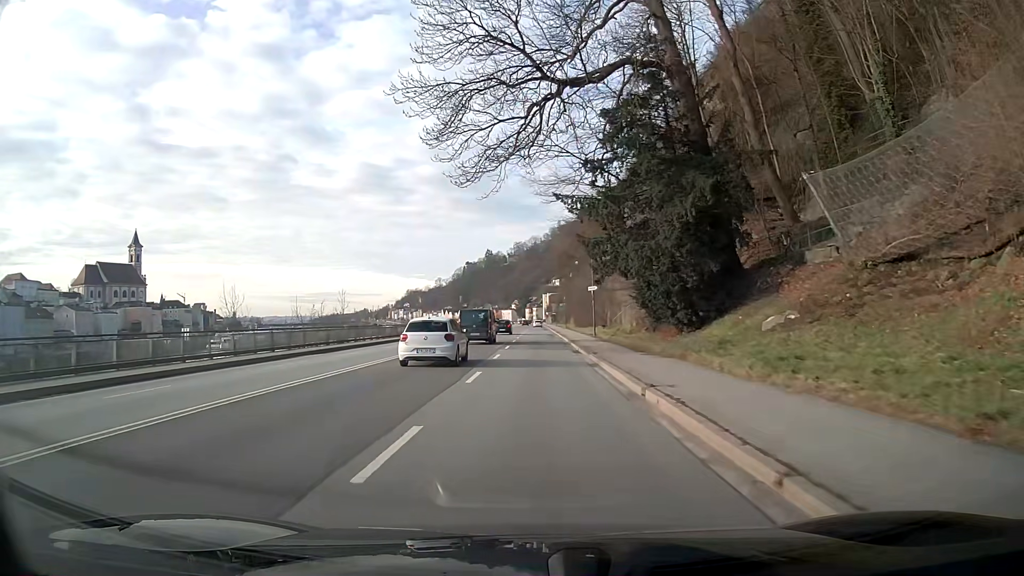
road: primary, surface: asphalt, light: Day
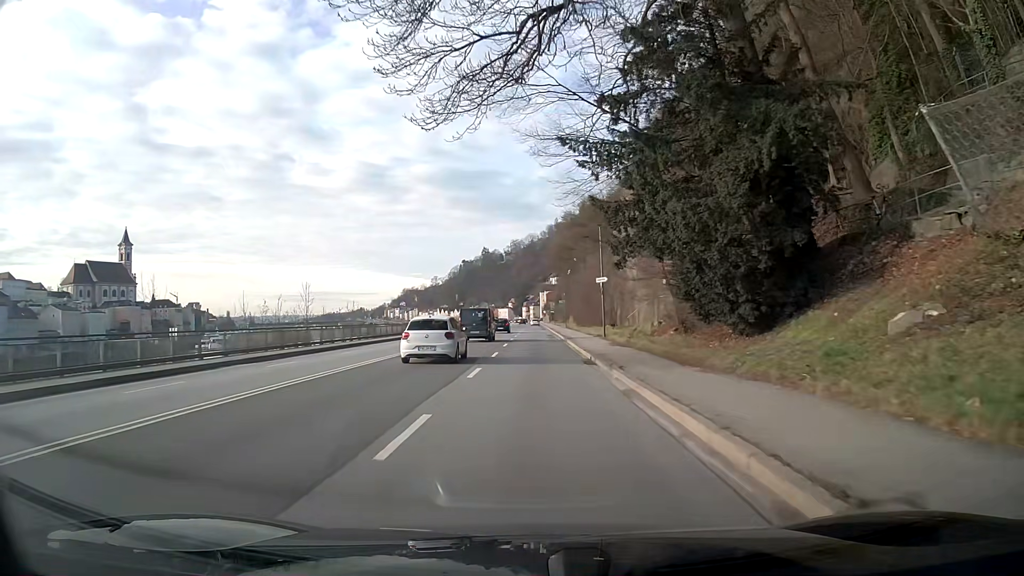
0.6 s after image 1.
(0.0, +8.2) m; 0°
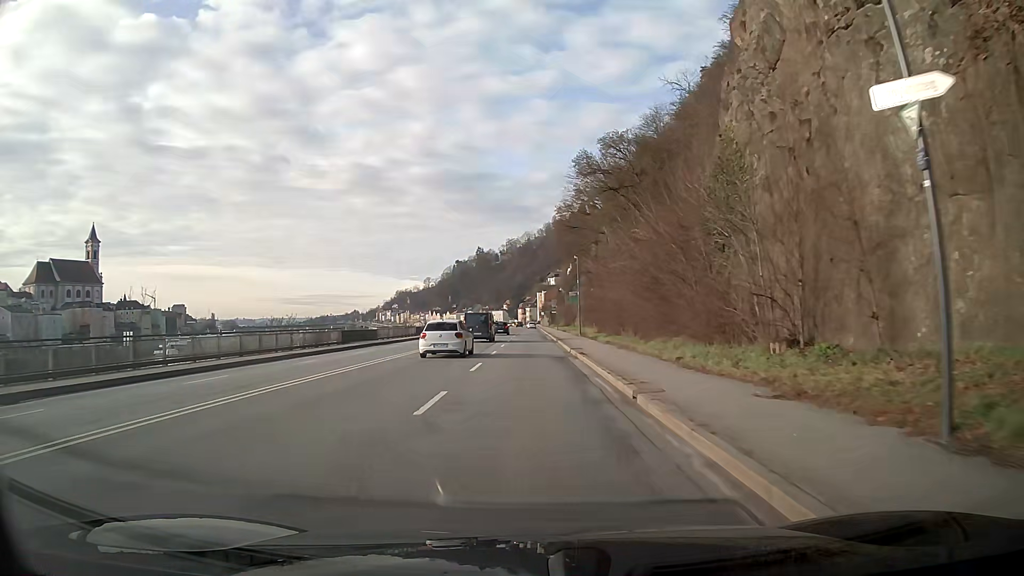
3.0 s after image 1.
(+0.1, +32.6) m; 0°
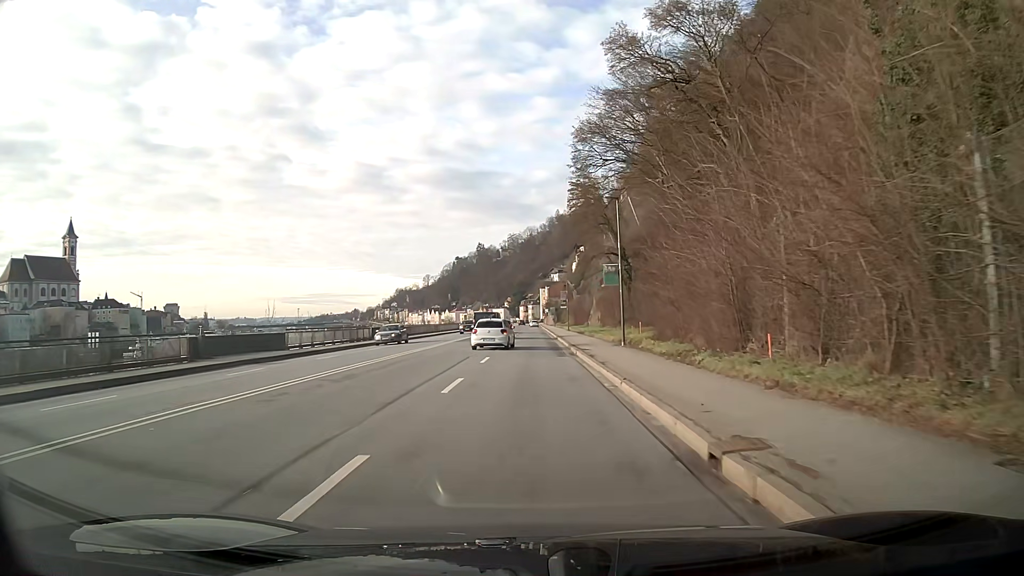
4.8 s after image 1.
(0.0, +24.3) m; 0°
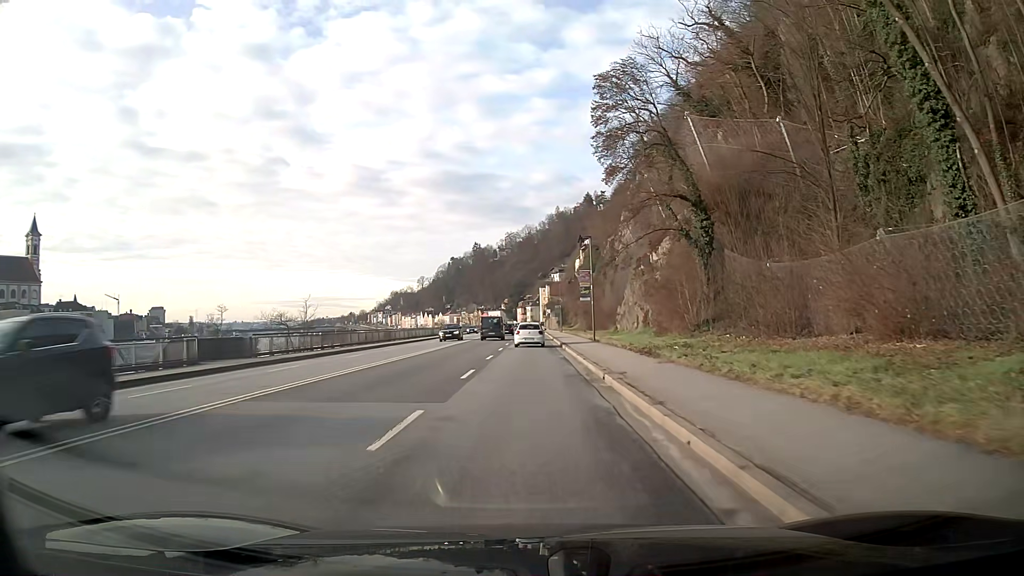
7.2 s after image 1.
(0.0, +32.4) m; 0°
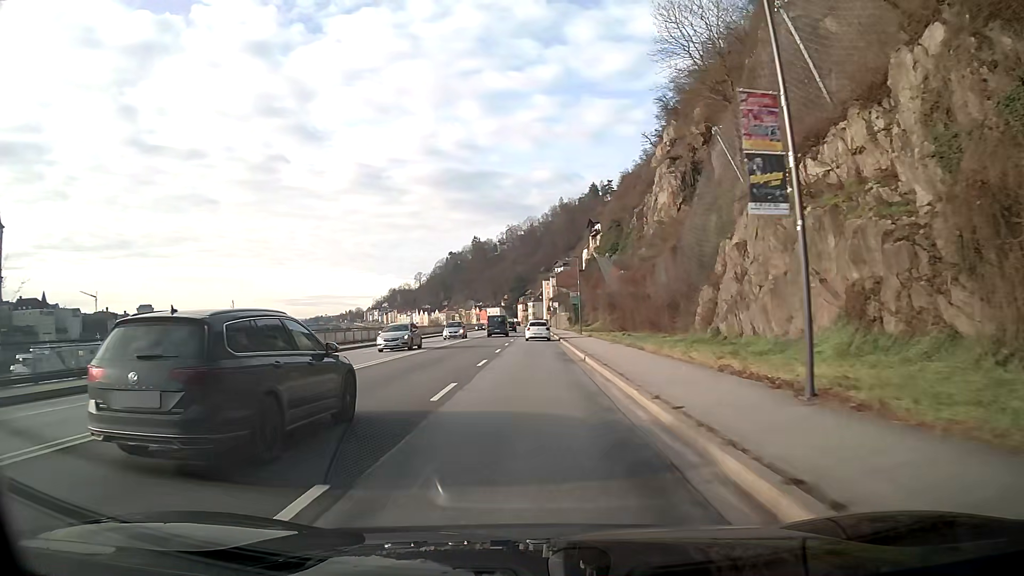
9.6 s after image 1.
(-0.1, +32.3) m; 0°
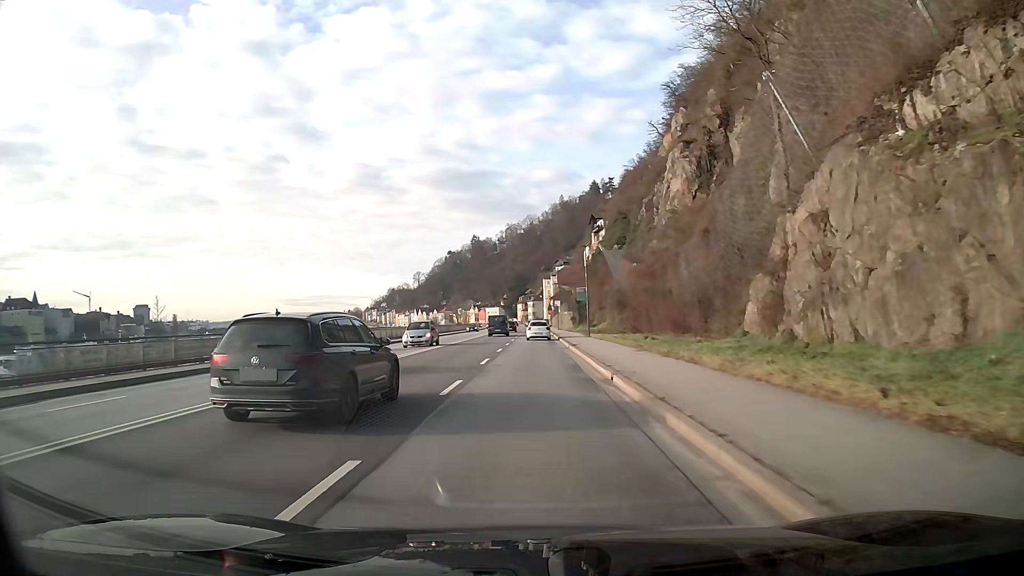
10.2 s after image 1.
(0.0, +8.1) m; 0°
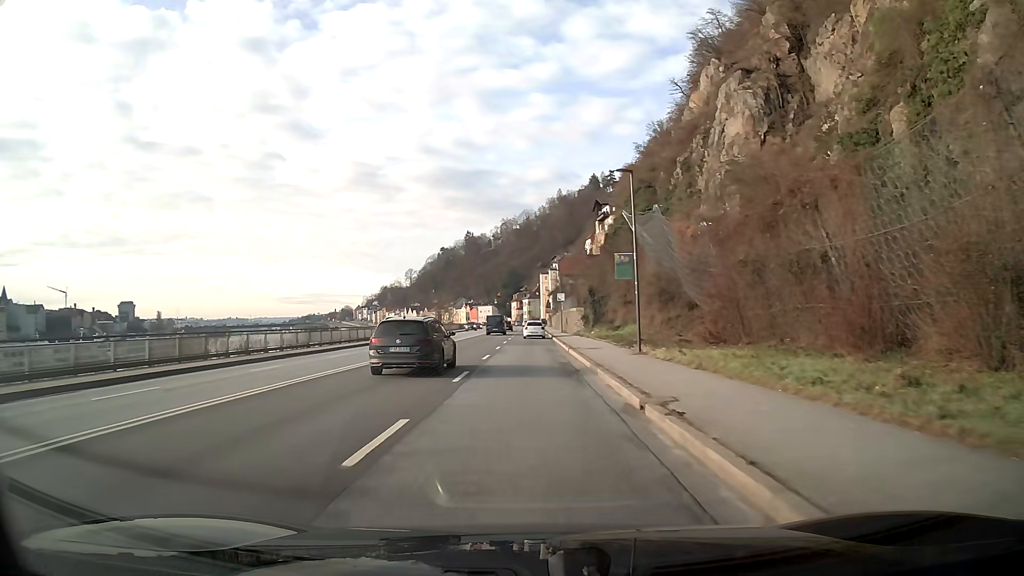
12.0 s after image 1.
(0.0, +24.2) m; 0°
